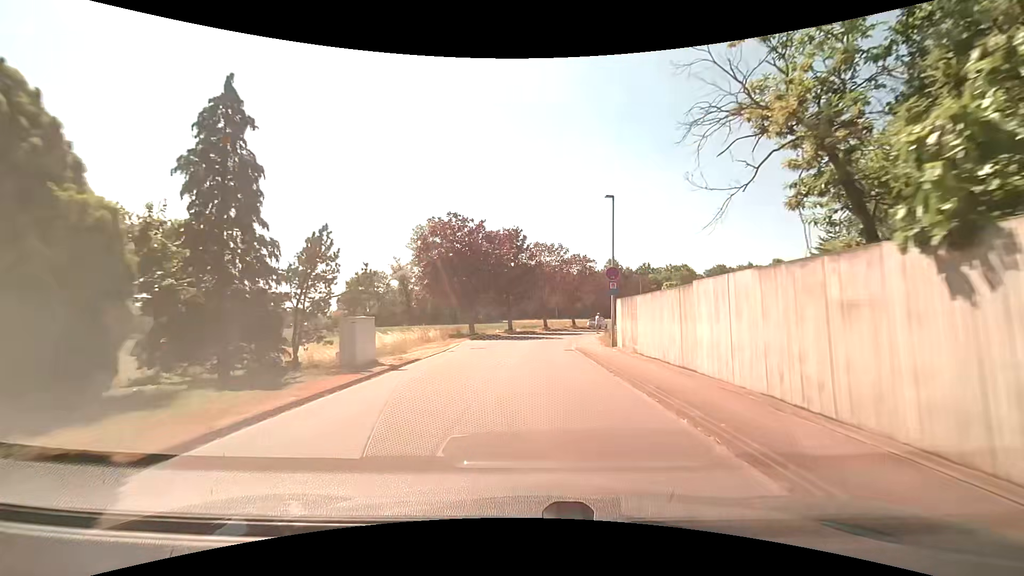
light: Day
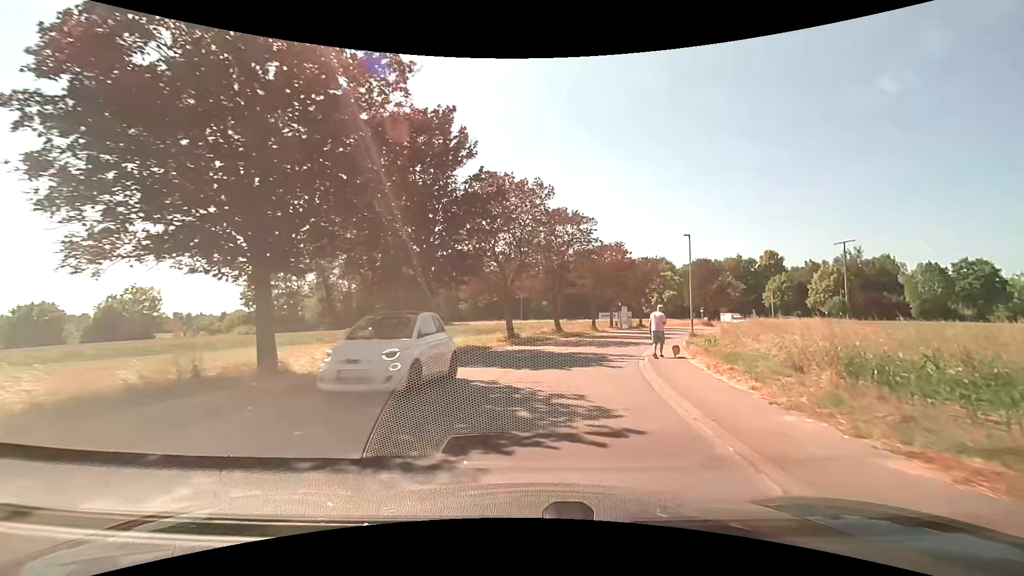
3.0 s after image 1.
(+0.7, +28.0) m; +5°
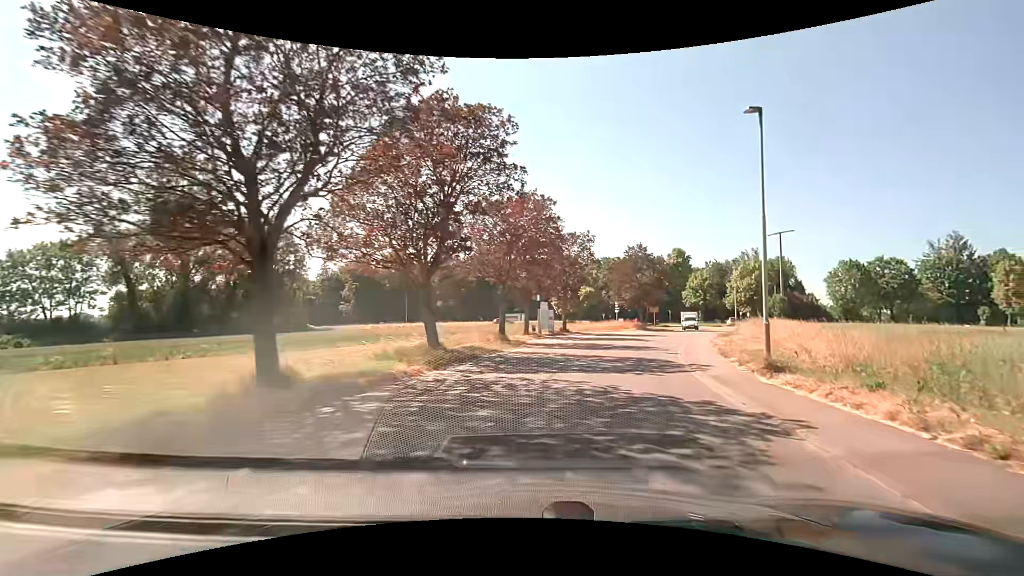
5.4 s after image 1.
(+1.8, +20.1) m; +11°
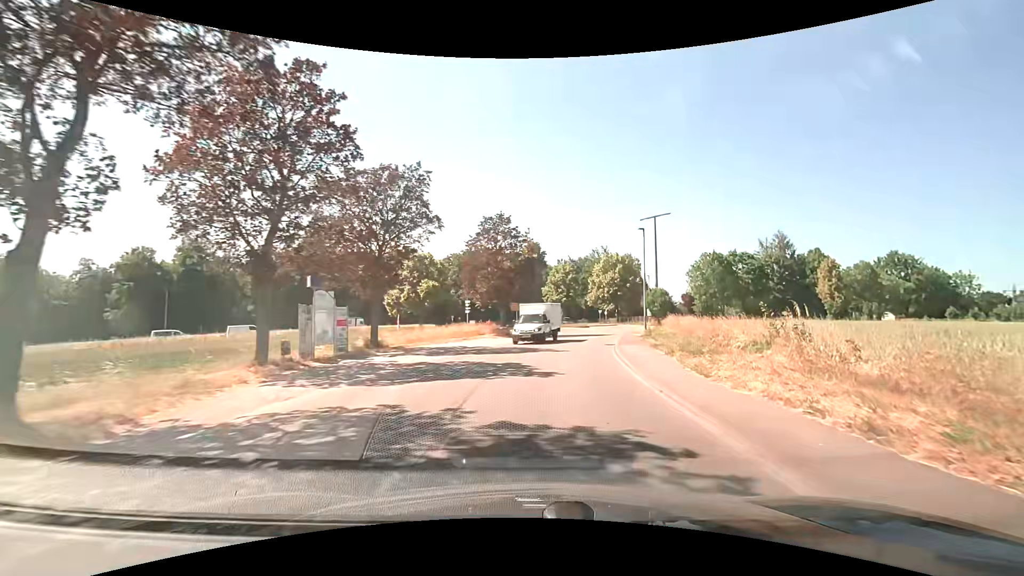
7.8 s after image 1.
(+2.9, +18.7) m; +17°
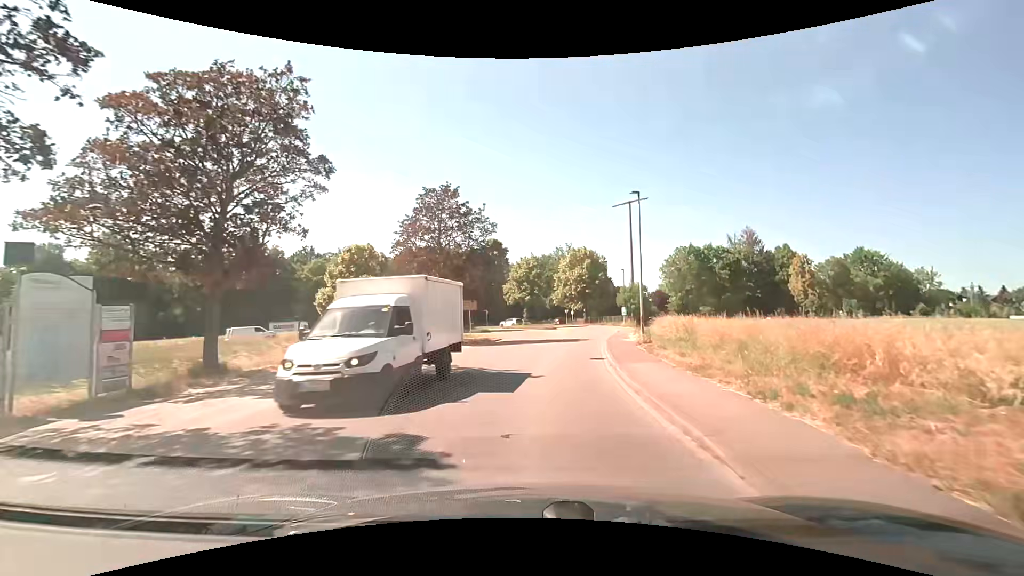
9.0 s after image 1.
(+0.5, +8.9) m; +5°
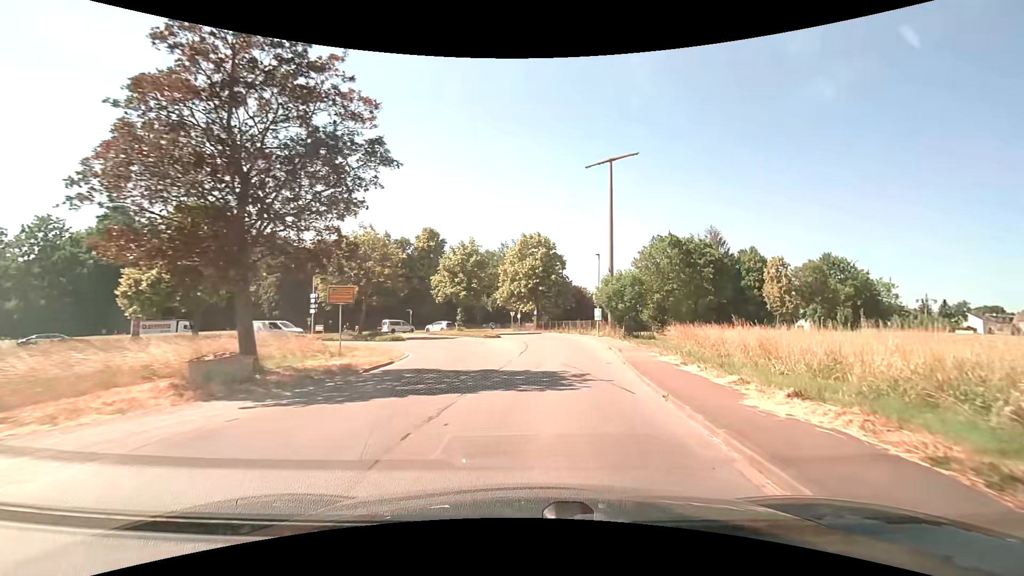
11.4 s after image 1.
(+0.5, +18.0) m; +6°
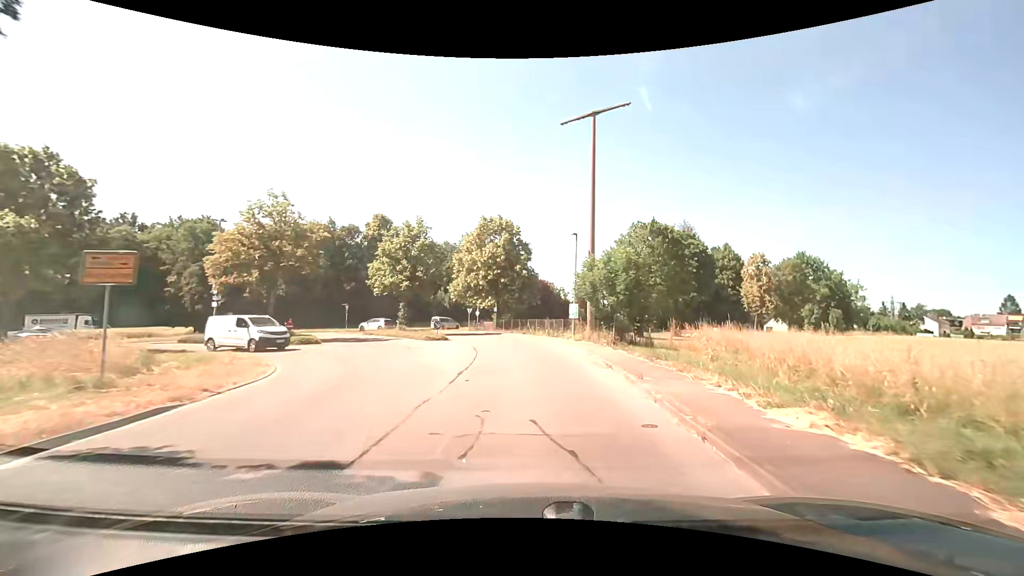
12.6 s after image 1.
(+0.4, +9.3) m; +4°
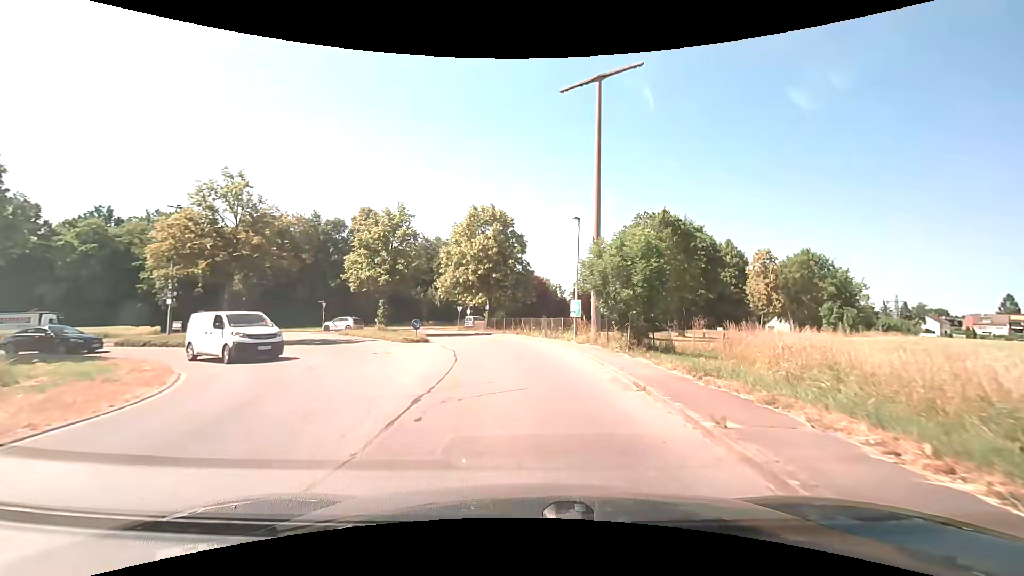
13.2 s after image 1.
(0.0, +4.5) m; 0°
(0, +10) (0, +20) (-2, +30) (-4, +39) (-9, +48) (-16, +56) (-25, +56) (-33, +50) (-39, +42) (-45, +34) m
